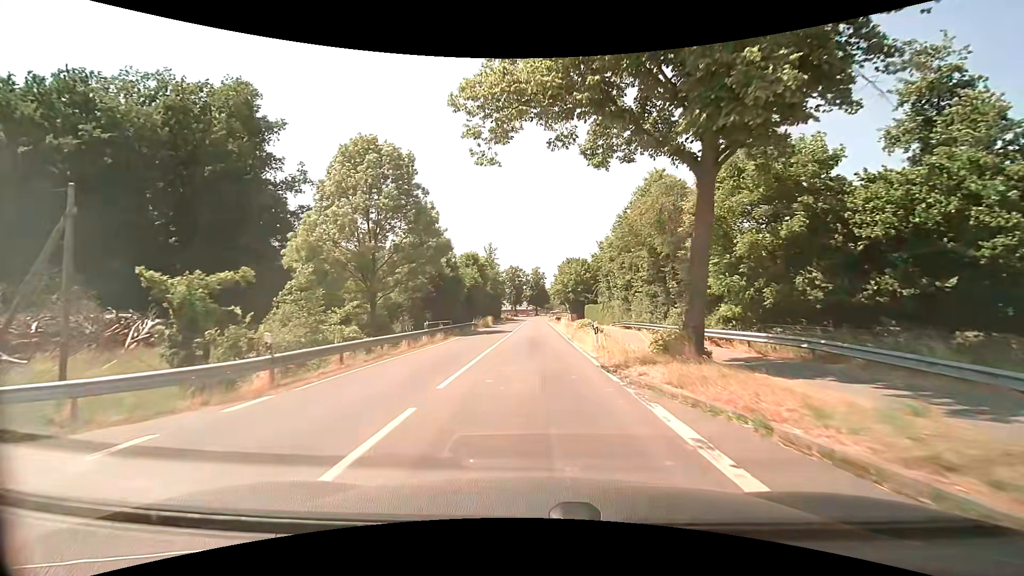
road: secondary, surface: asphalt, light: Day
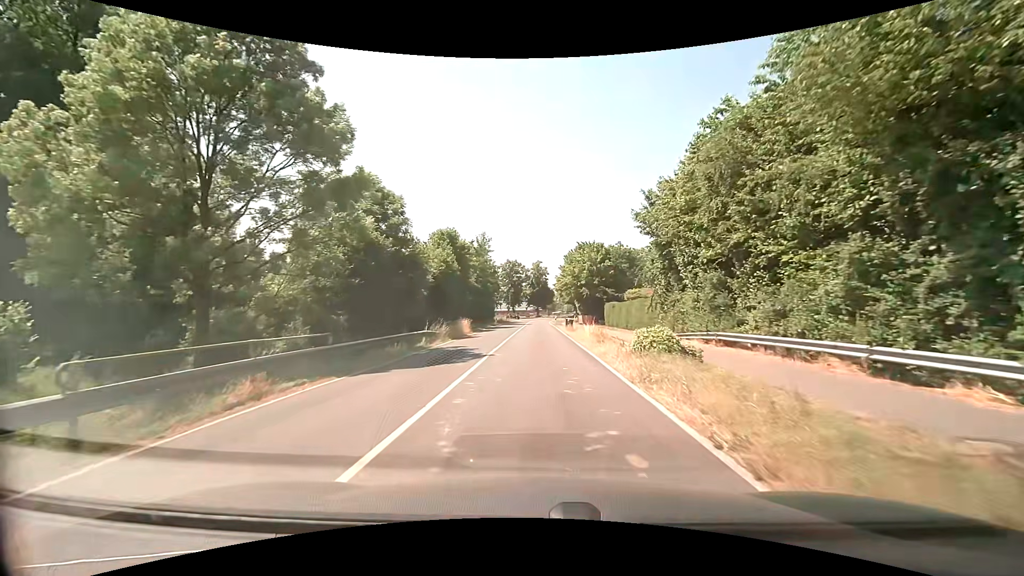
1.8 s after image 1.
(0.0, +21.3) m; 0°
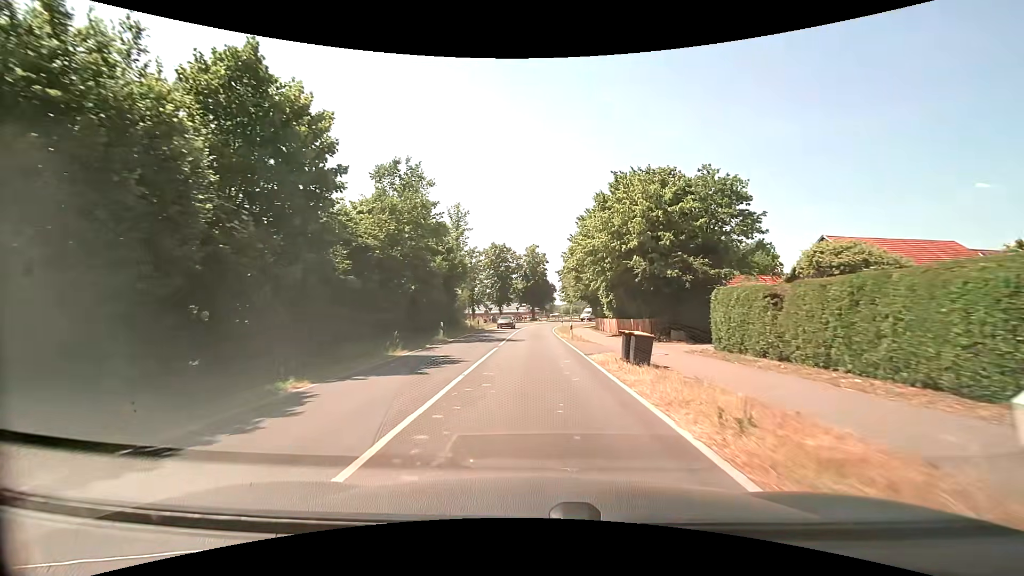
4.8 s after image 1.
(+0.3, +36.3) m; +1°
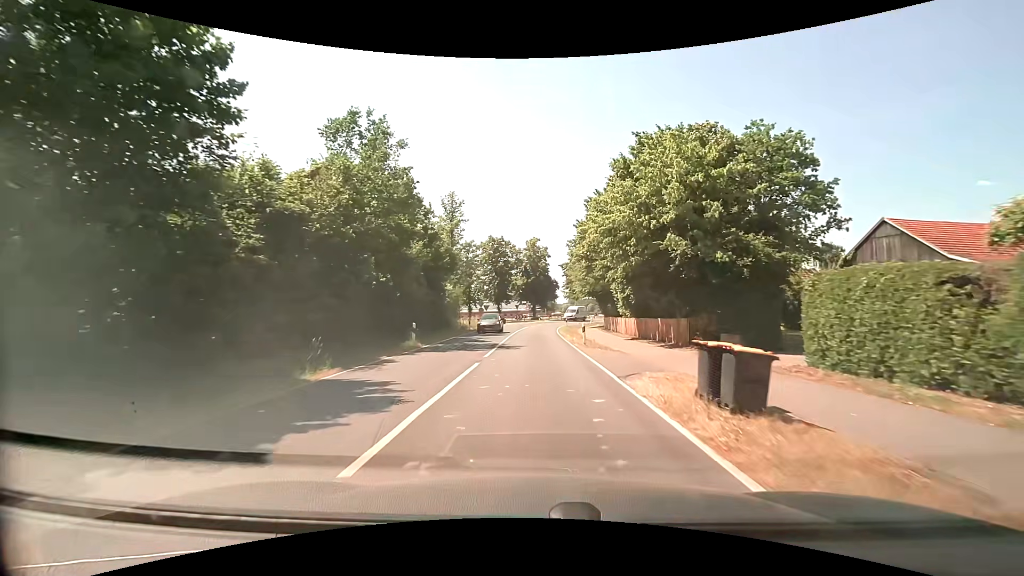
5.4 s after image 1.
(0.0, +7.3) m; 0°
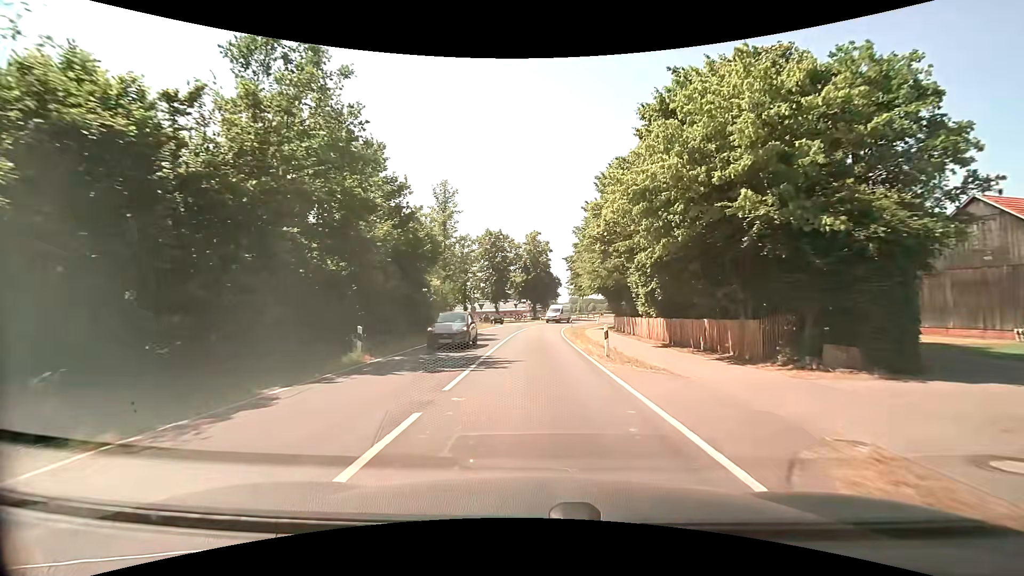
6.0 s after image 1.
(0.0, +7.3) m; 0°
